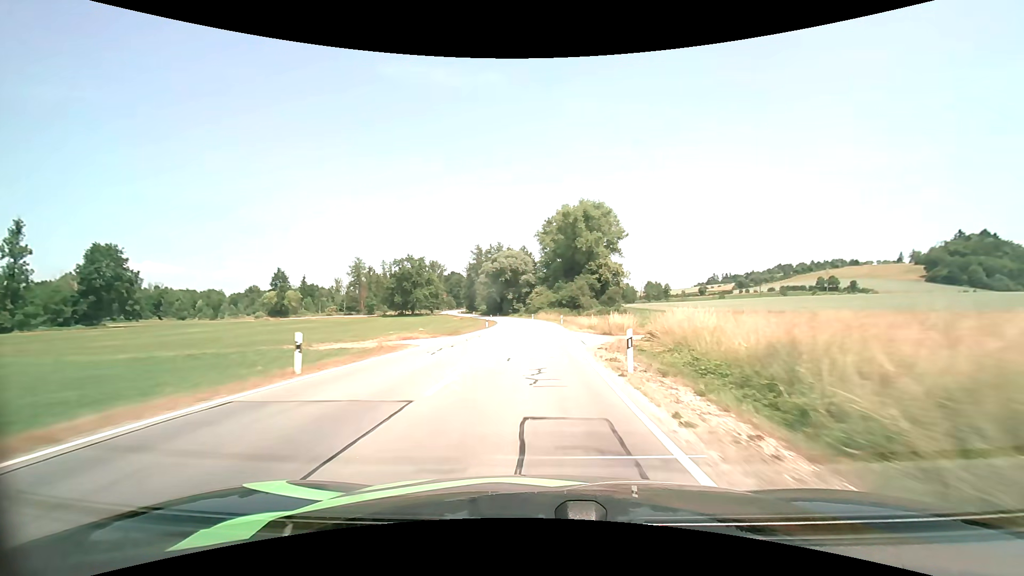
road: secondary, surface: asphalt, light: Day
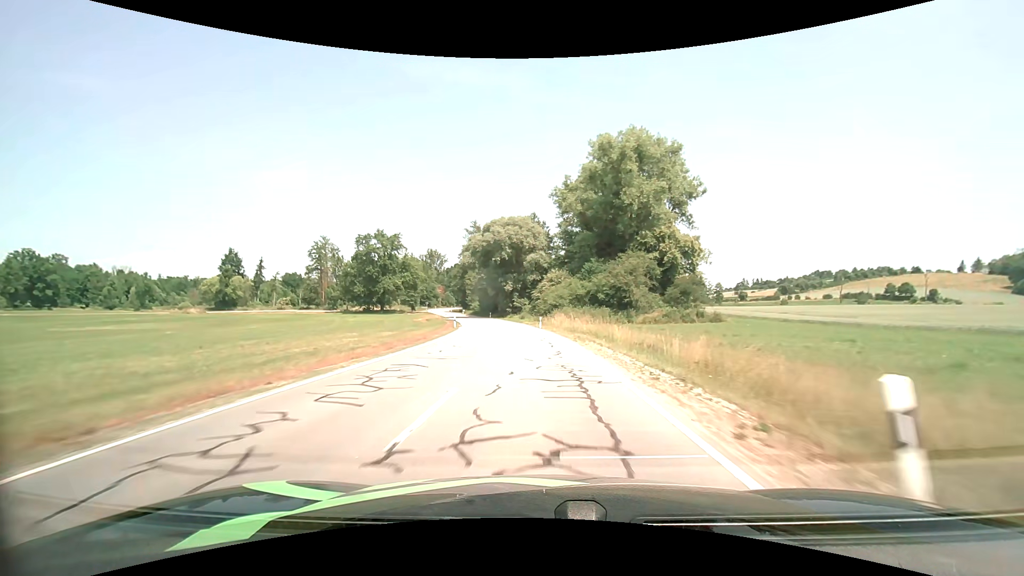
(+0.3, +49.2) m; -2°
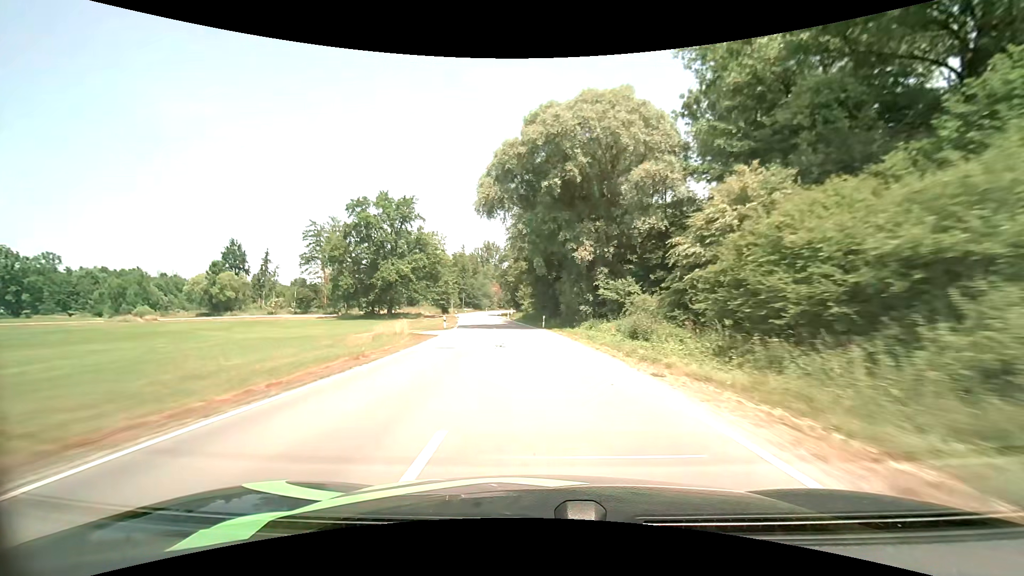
(-2.9, +49.4) m; -8°
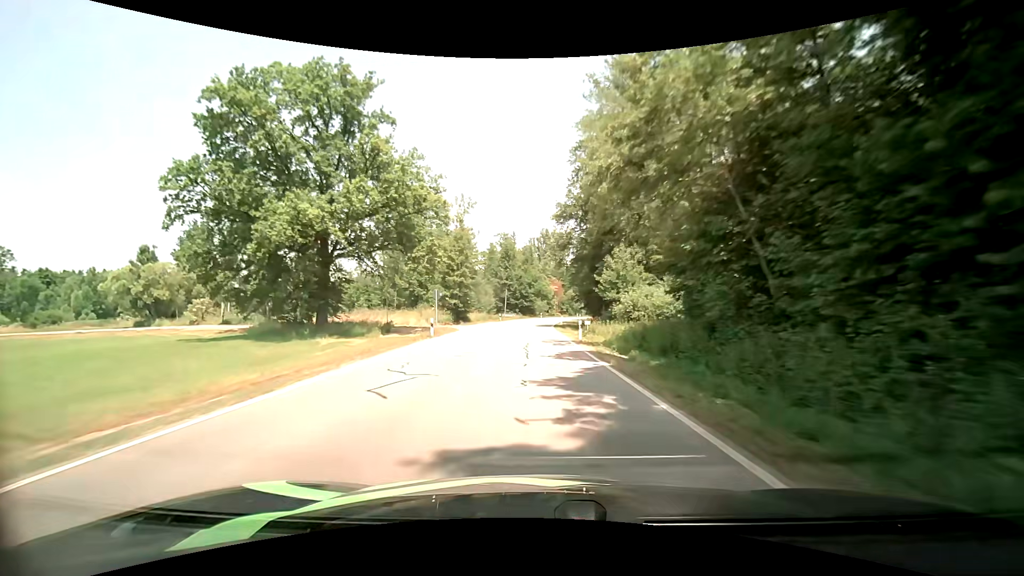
(-3.7, +49.0) m; -8°
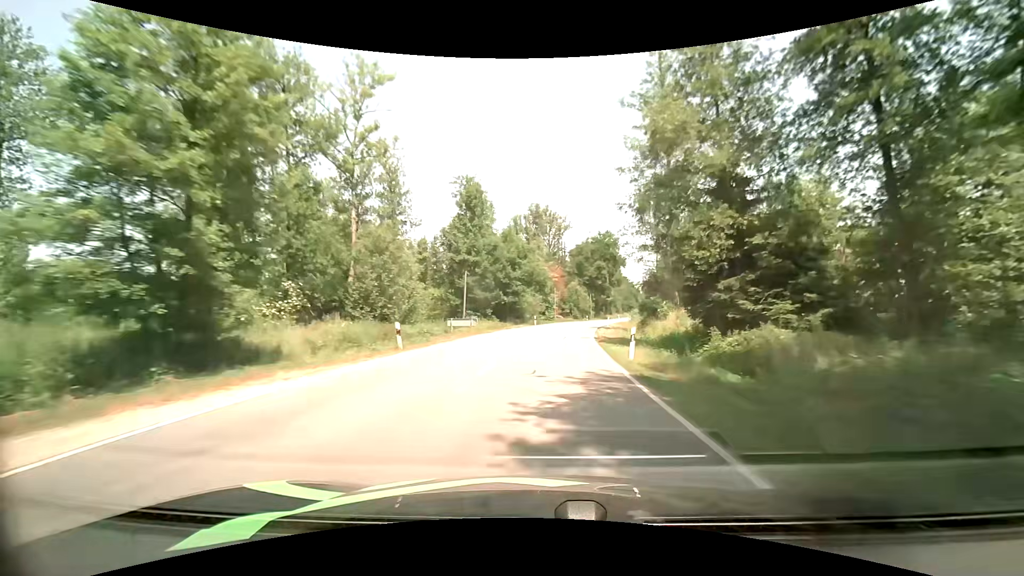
(-0.4, +47.3) m; +1°
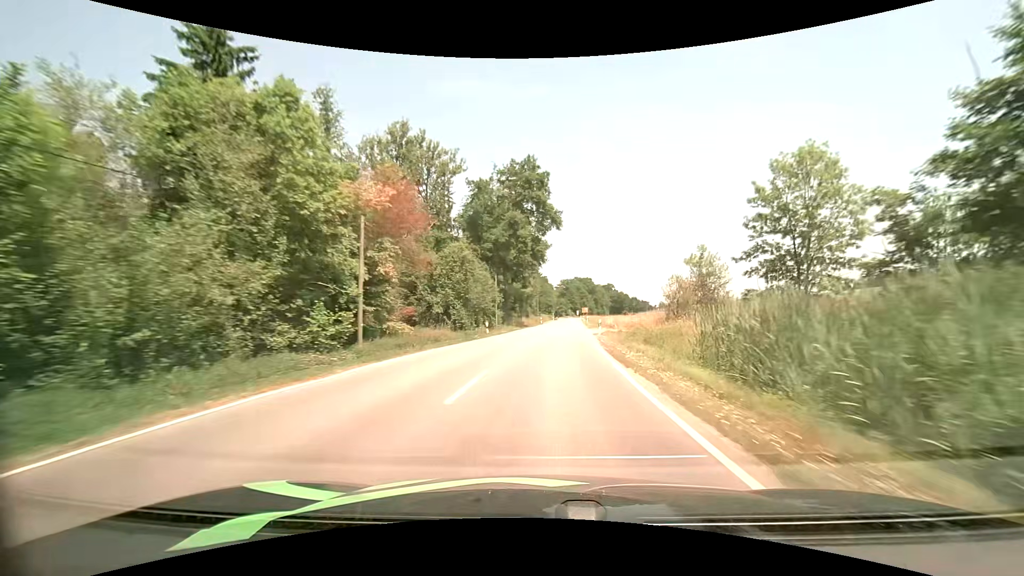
(+6.1, +59.6) m; +11°
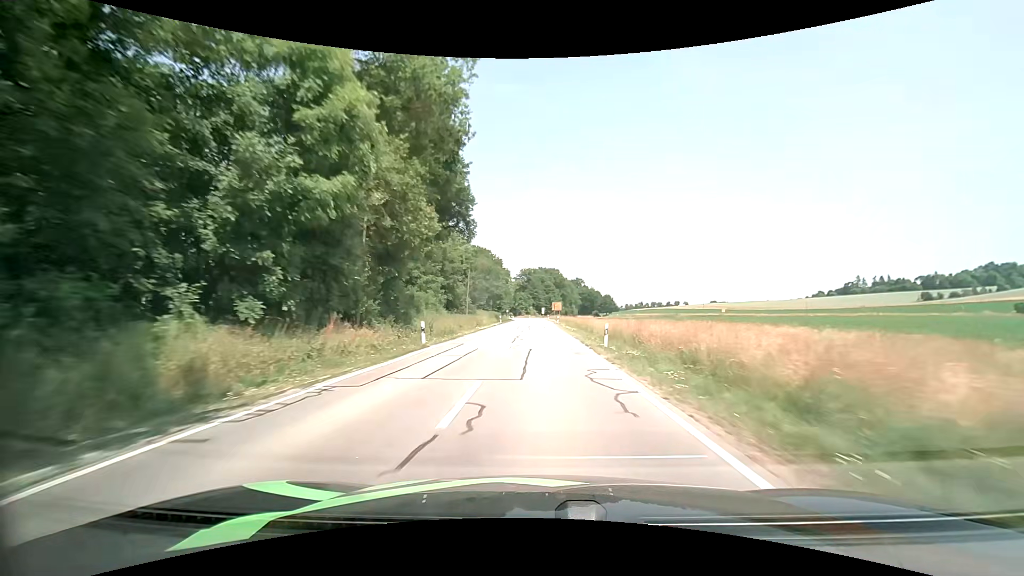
(+3.9, +62.1) m; +5°
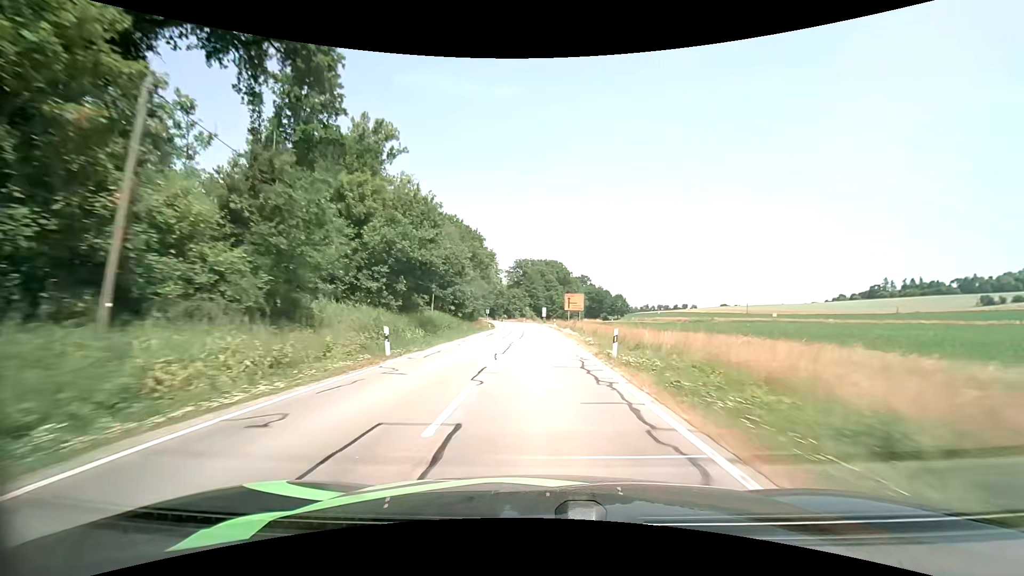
(-0.2, +48.3) m; 0°
(0, +10) (0, +20) (0, +30) (0, +40) (0, +50) (-1, +60) (-1, +70) (-2, +80) (-3, +90) (-4, +100) m
